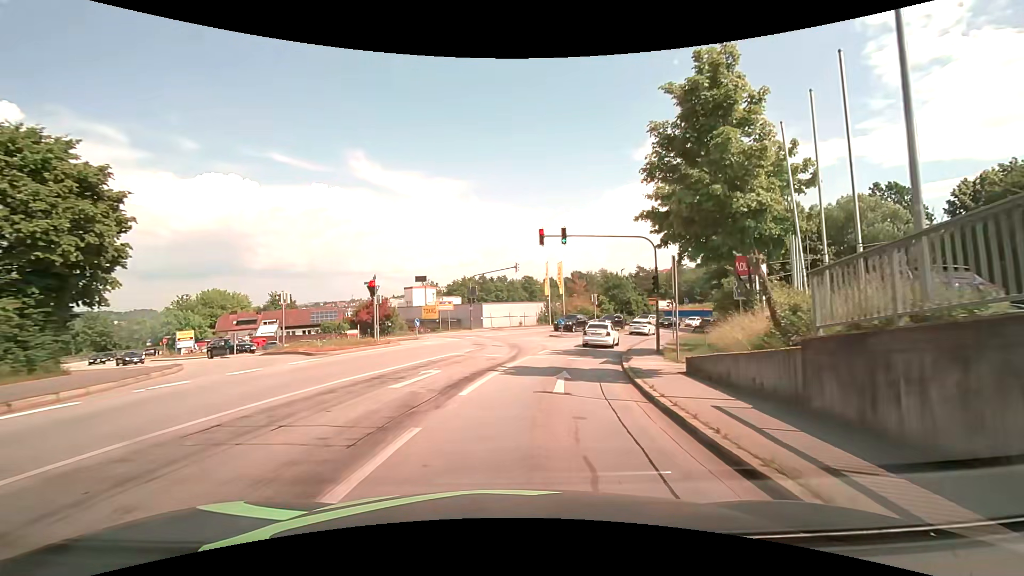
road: tertiary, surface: asphalt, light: Day
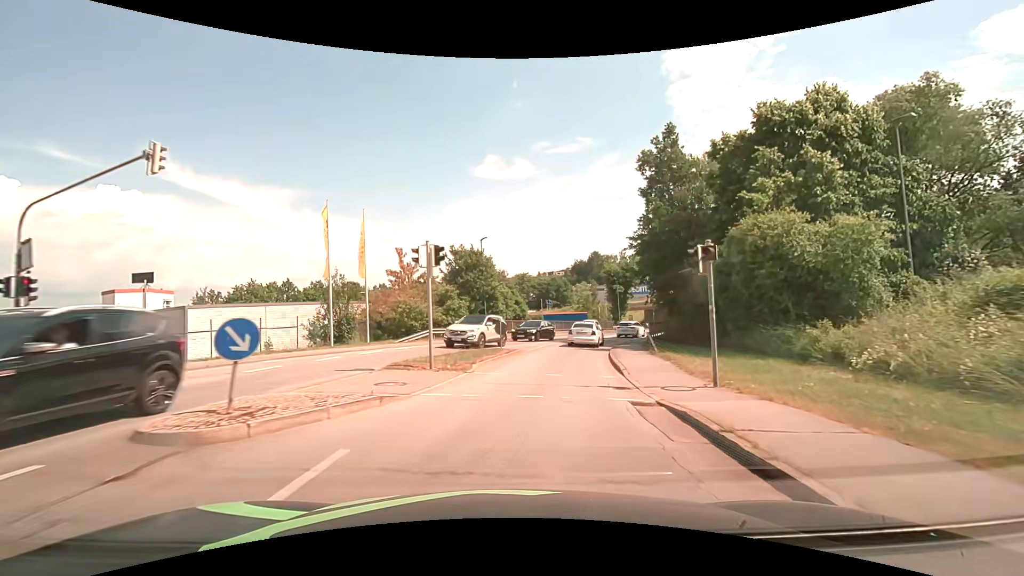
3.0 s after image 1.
(+4.9, +31.7) m; +18°
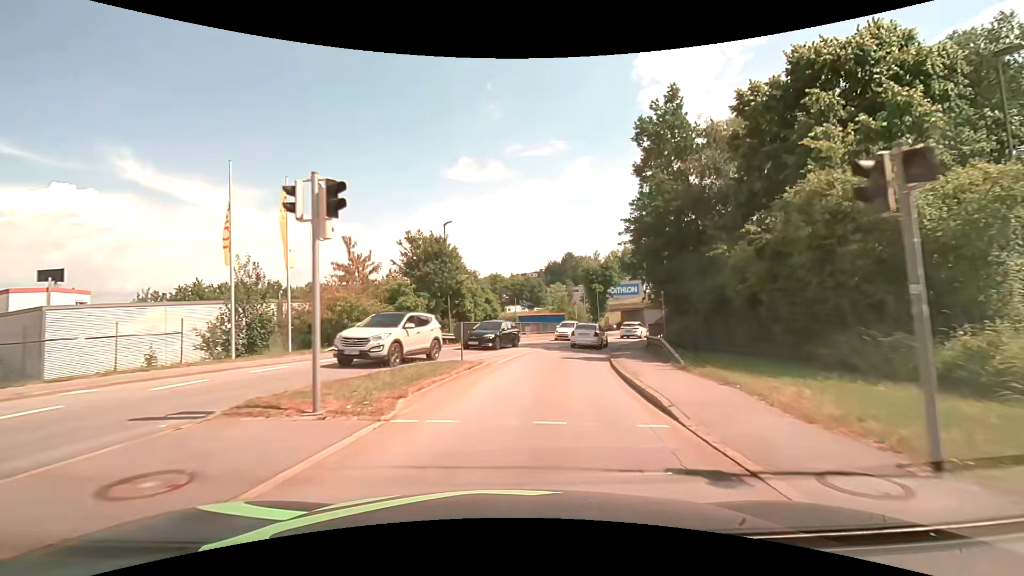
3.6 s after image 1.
(+0.2, +6.5) m; +3°
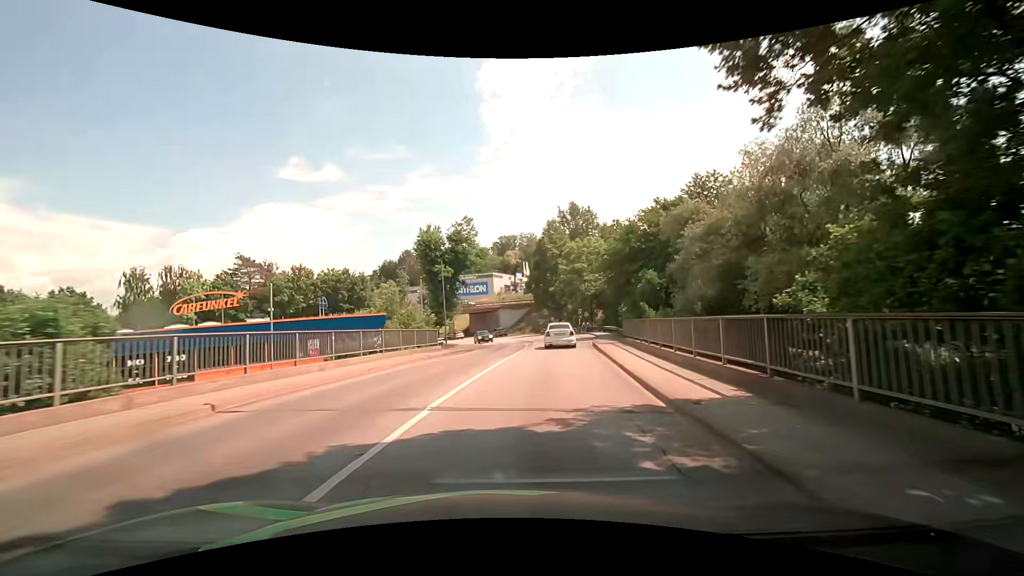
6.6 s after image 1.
(+4.8, +31.3) m; +17°
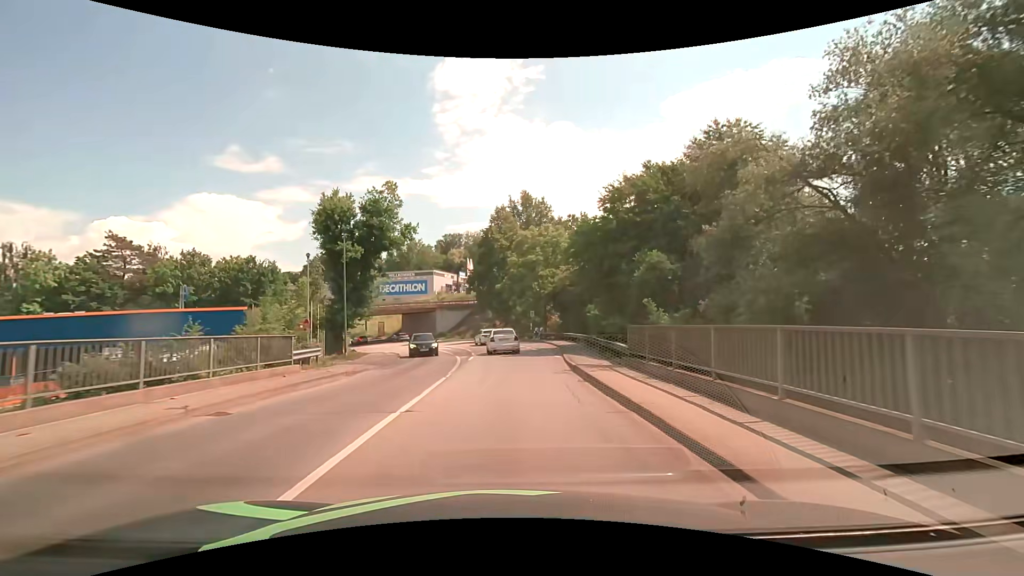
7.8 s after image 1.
(+0.9, +13.1) m; +7°
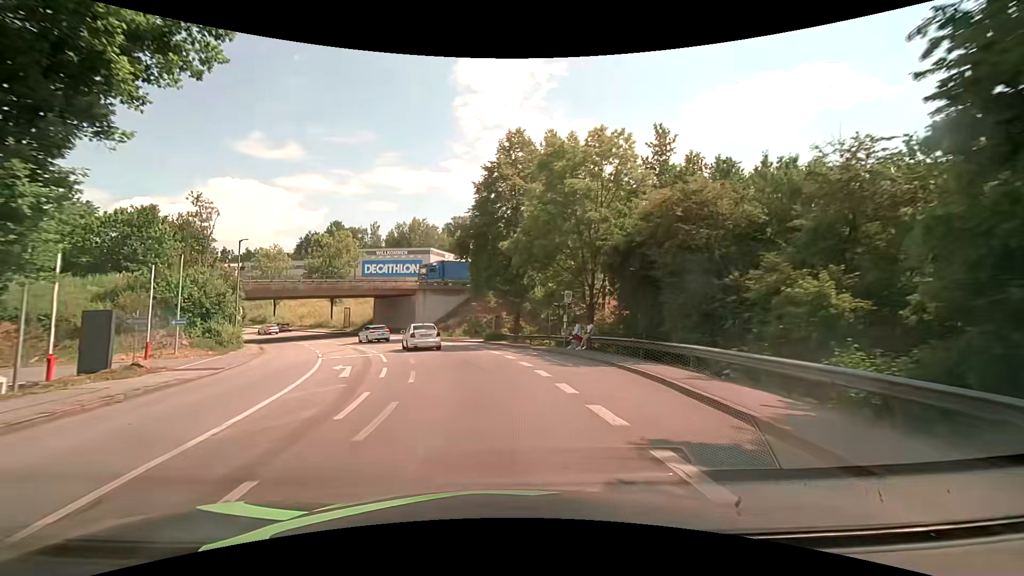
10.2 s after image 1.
(+0.3, +27.9) m; -1°
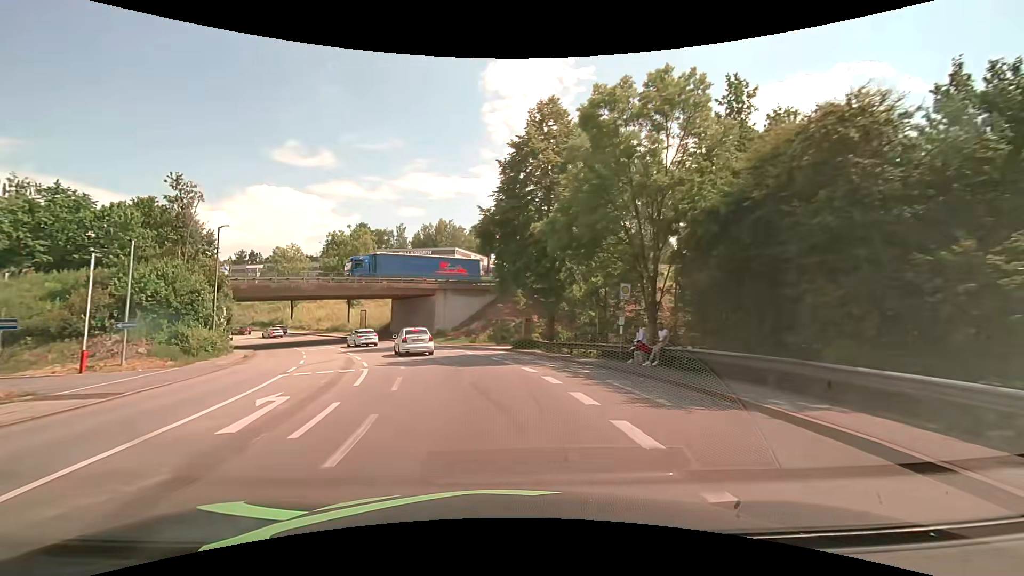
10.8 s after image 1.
(-0.2, +7.3) m; -3°
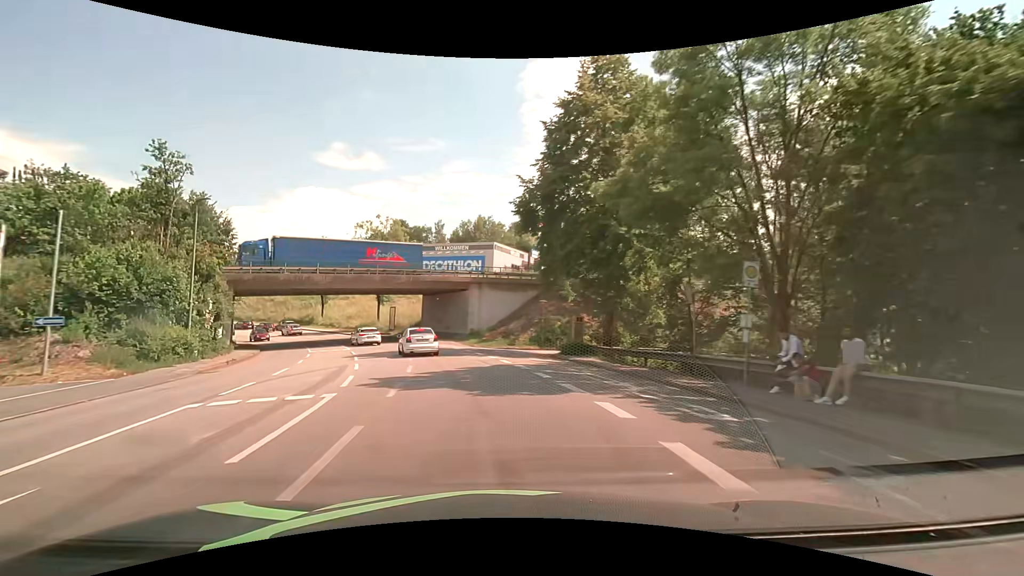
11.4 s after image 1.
(-0.3, +7.2) m; -5°
(-1, +10) (-2, +20) (-5, +30) (-8, +39) (-12, +48) (-16, +57) (-22, +65) (-28, +73) (-35, +81) (-42, +87) m
